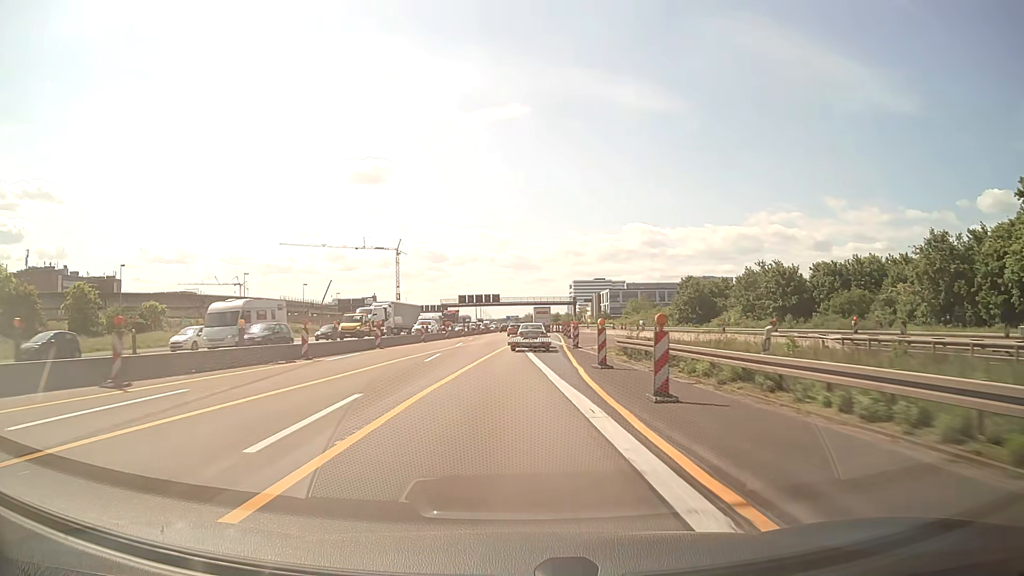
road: motorway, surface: asphalt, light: Day
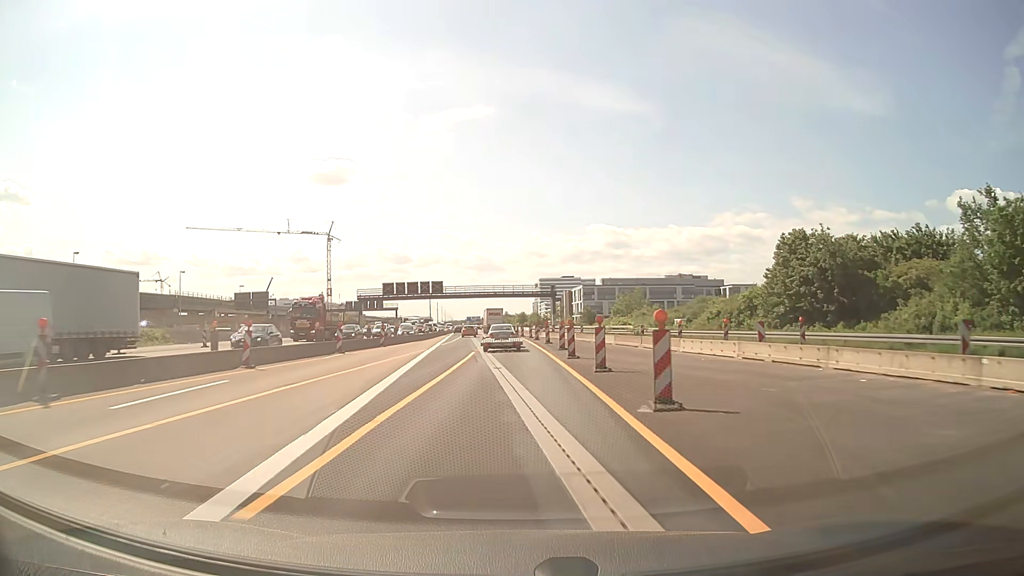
(+1.8, +50.2) m; +3°
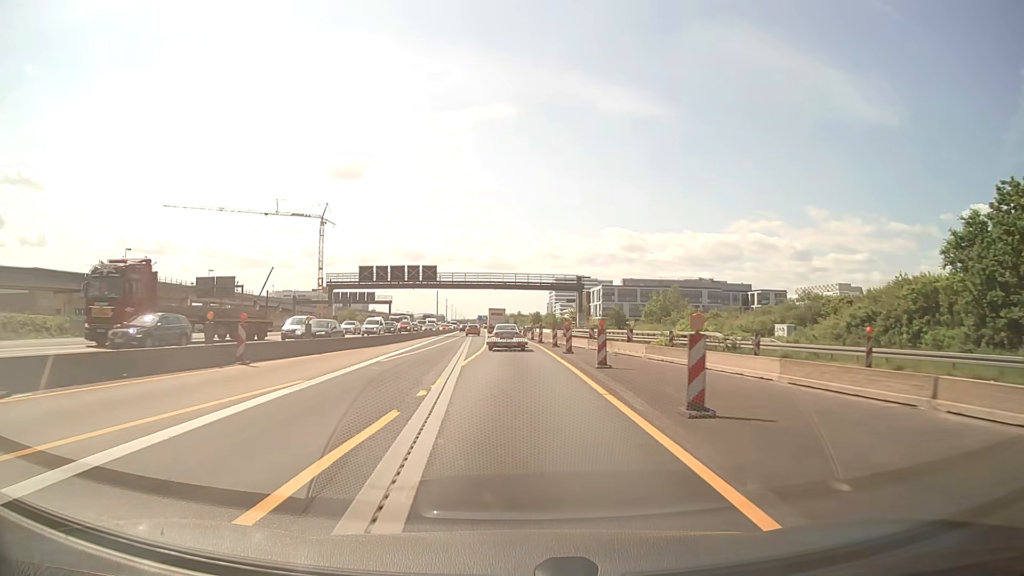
(-0.2, +24.6) m; -1°
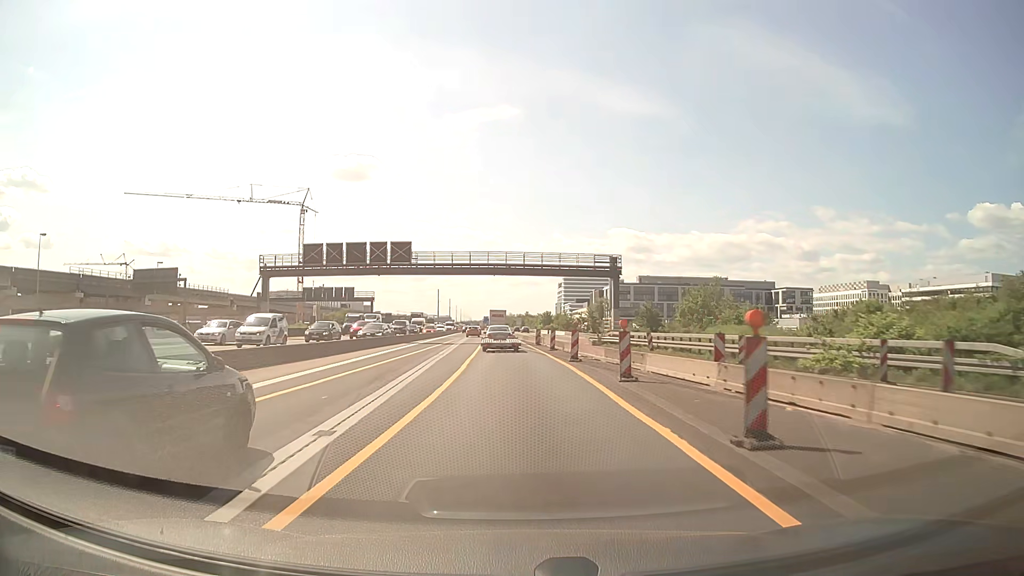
(-0.2, +24.7) m; -1°
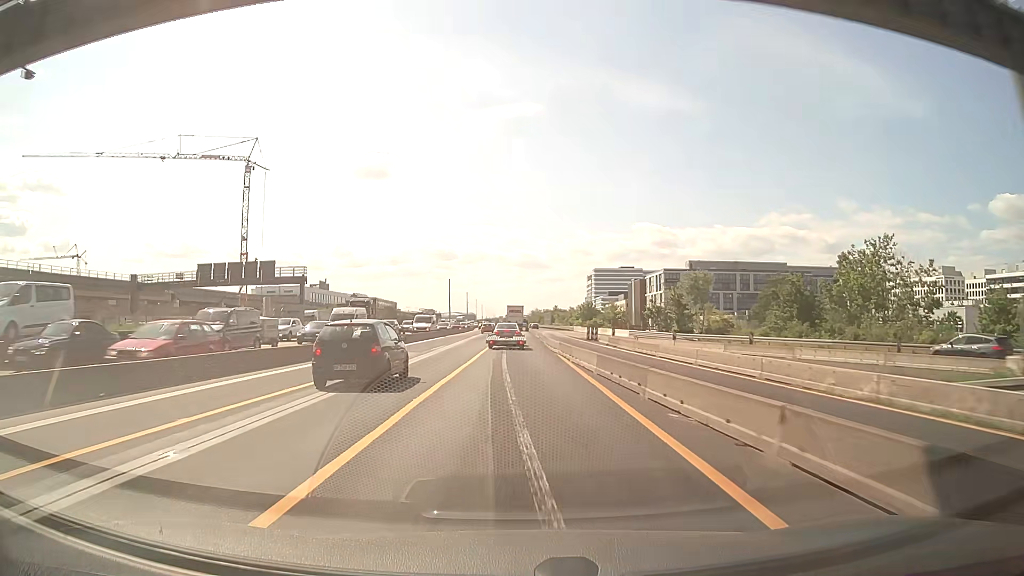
(-0.8, +49.9) m; -2°
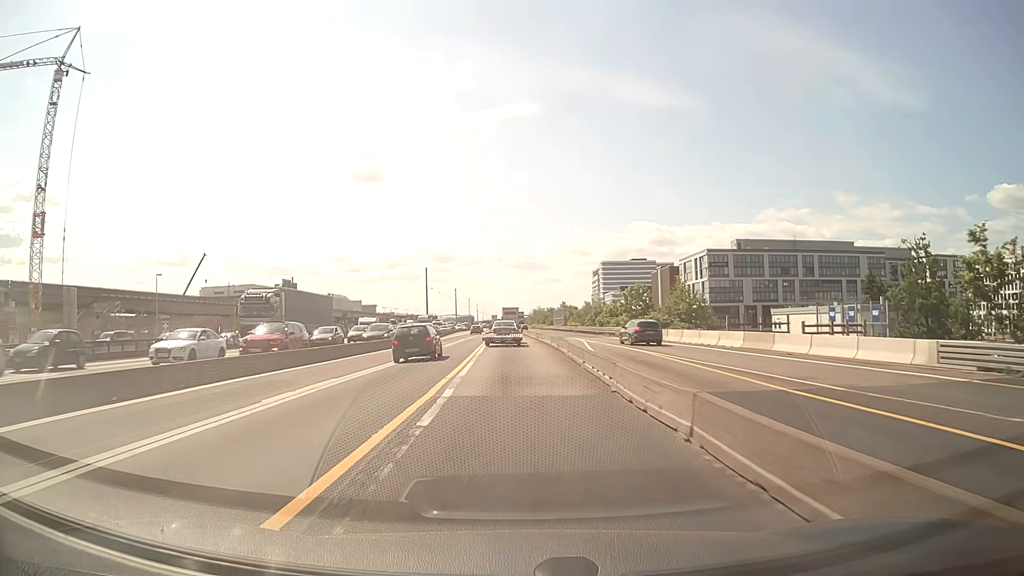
(-0.1, +58.9) m; 0°
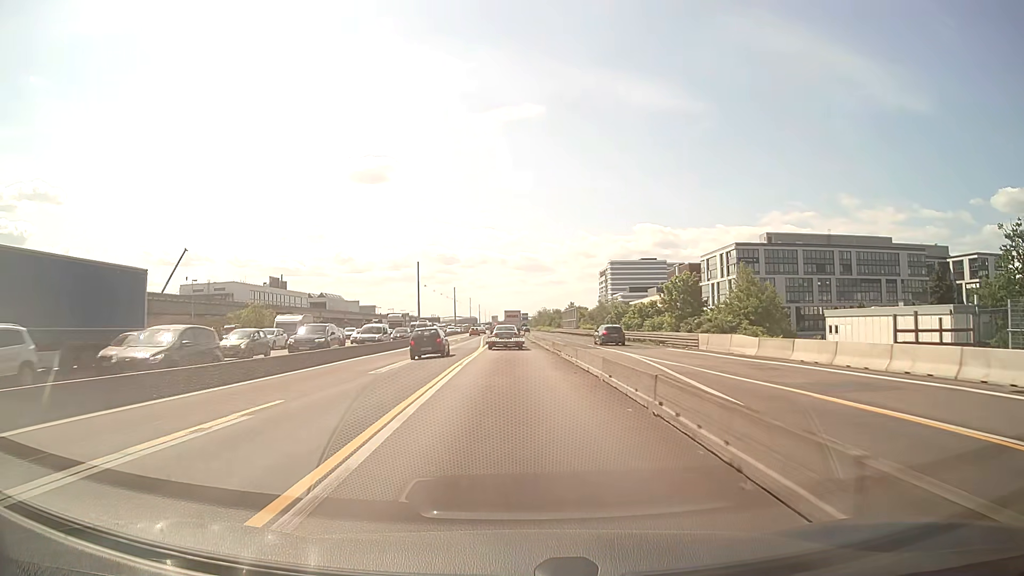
(-0.1, +22.0) m; 0°
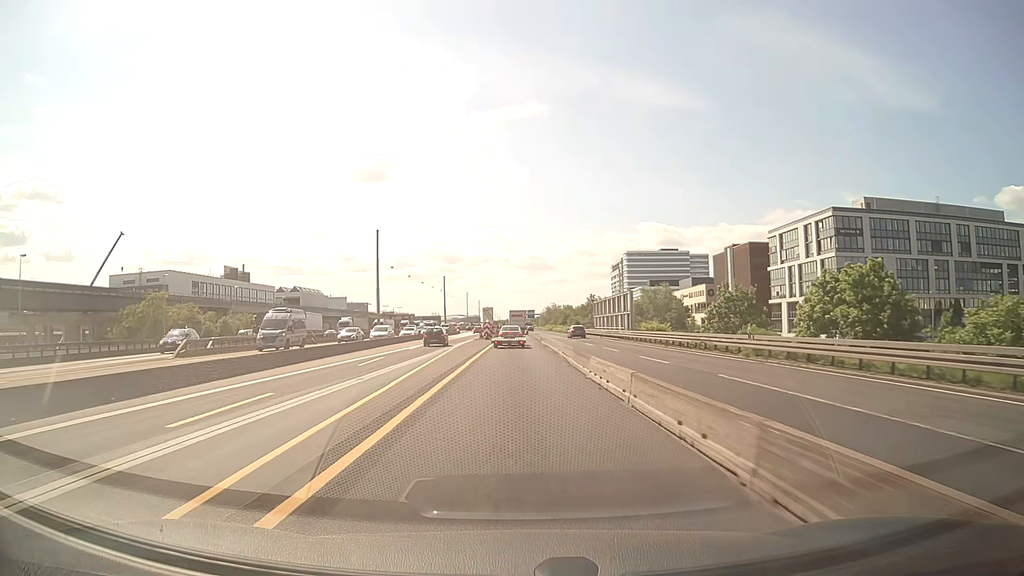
(-0.5, +52.5) m; 0°
(0, +10) (0, +20) (0, +30) (0, +40) (0, +50) (0, +60) (0, +70) (0, +80) (0, +90) (0, +100) m
